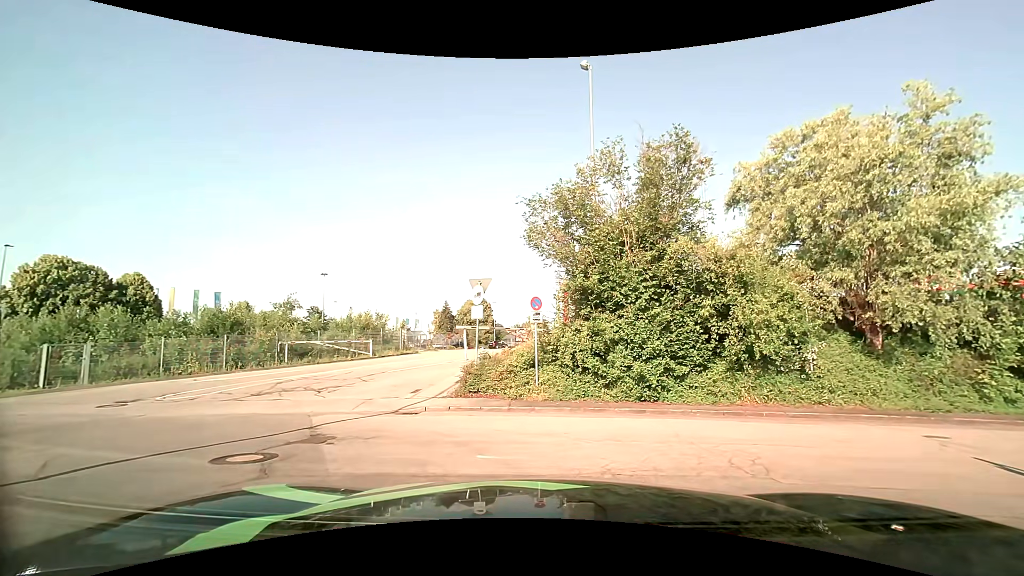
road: residential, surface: asphalt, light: Day
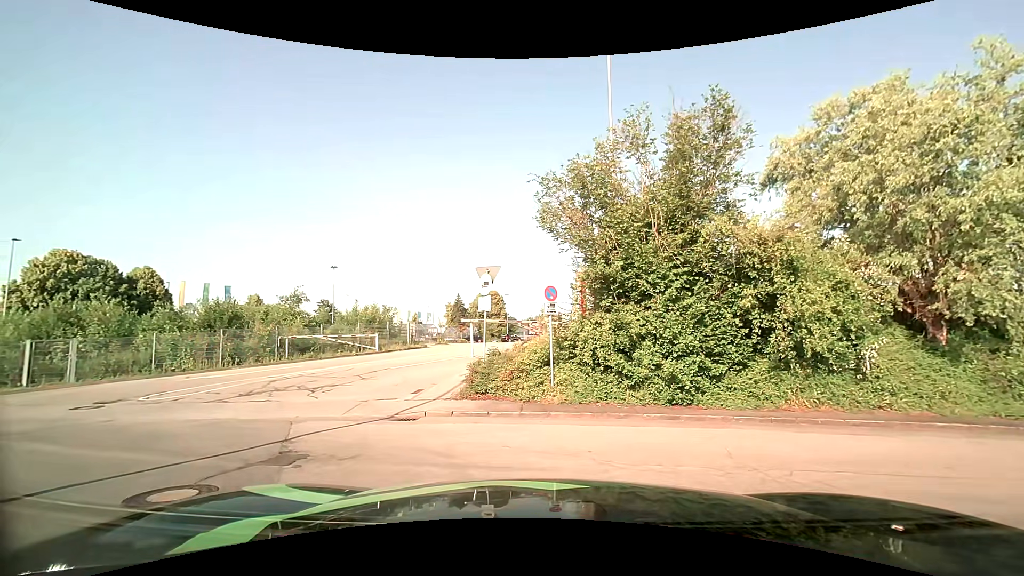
(0.0, +1.6) m; 0°
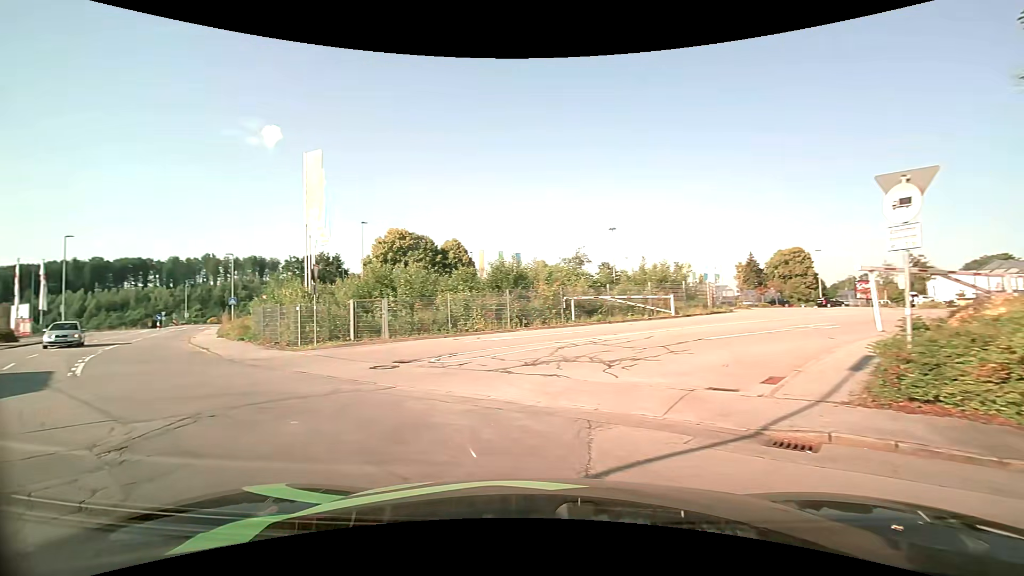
(-1.4, +4.6) m; -34°
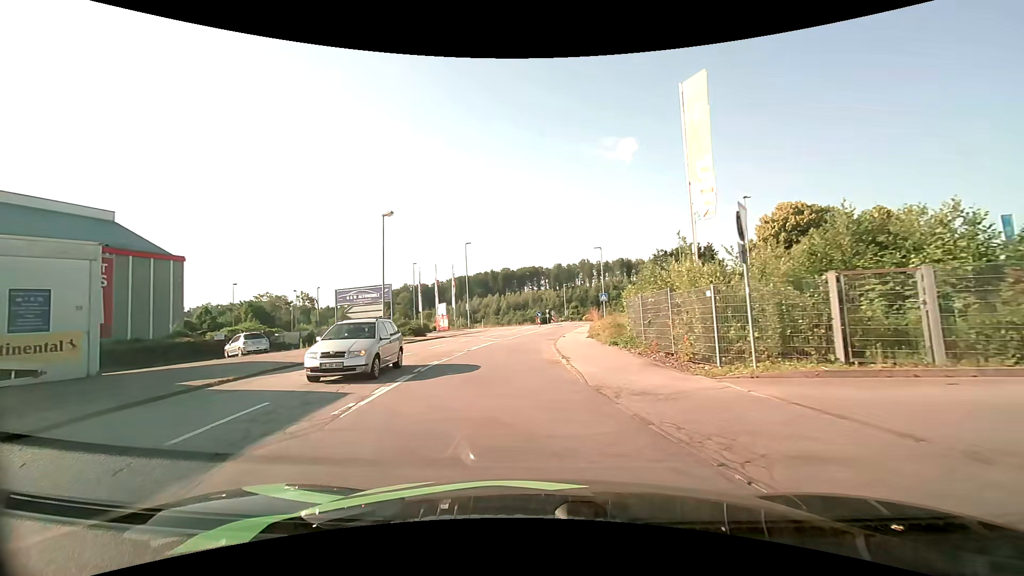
(-4.4, +10.0) m; -41°
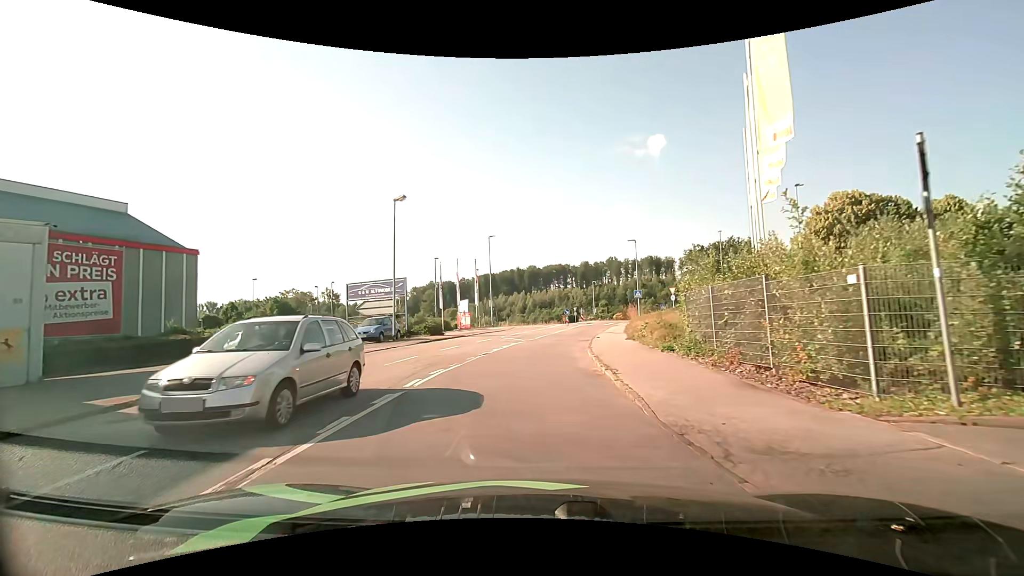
(0.0, +3.7) m; -1°
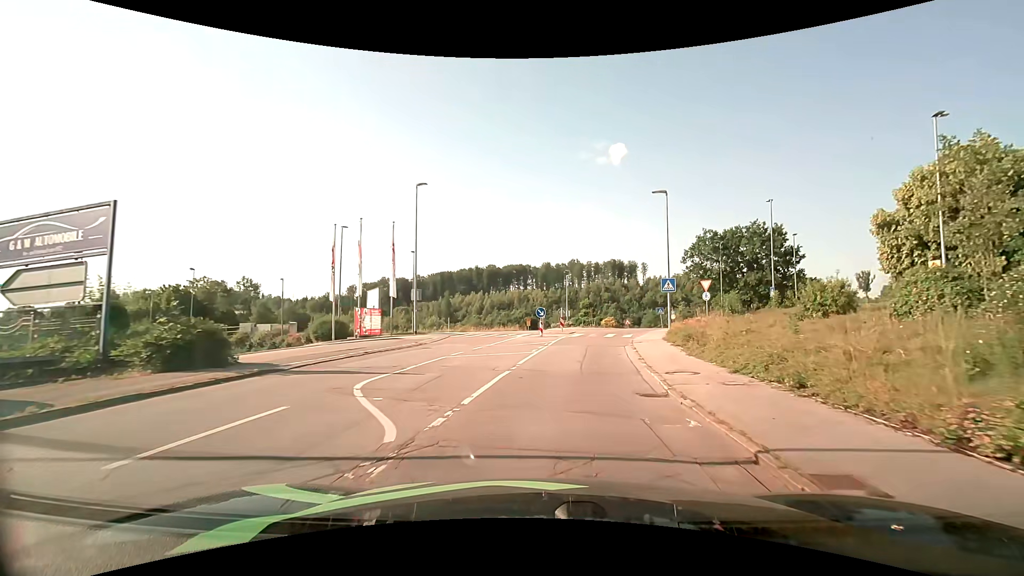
(+0.2, +22.0) m; +5°
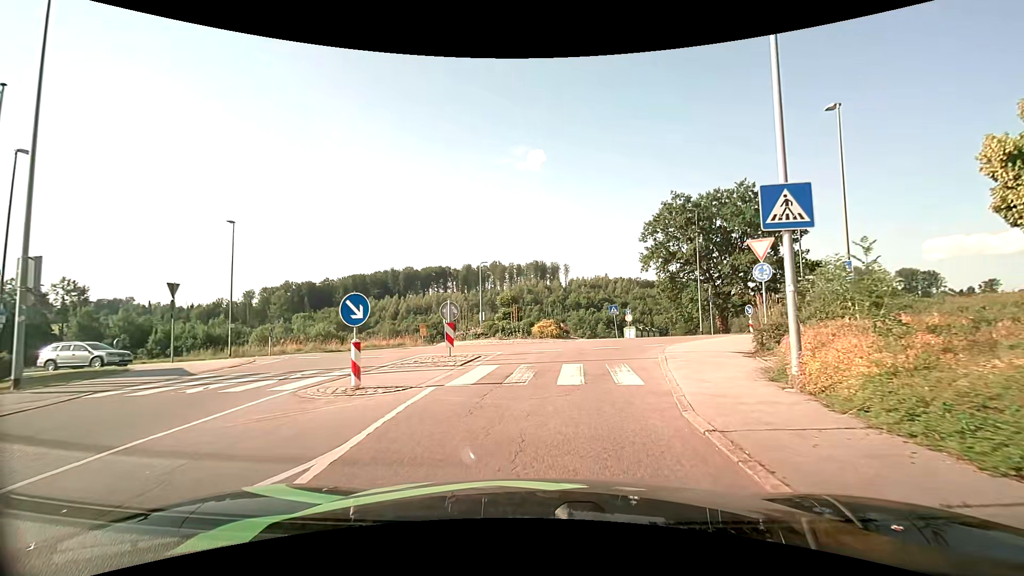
(+1.5, +20.3) m; +8°
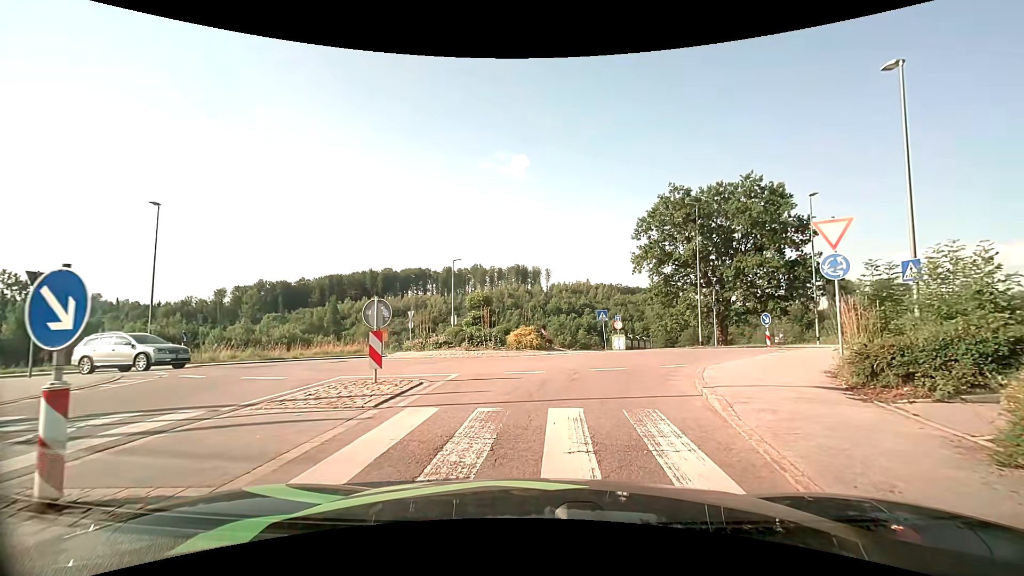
(+0.1, +5.0) m; +3°
(+1, +10) (+4, +19) (+5, +29) (-2, +35) (-11, +33) (-20, +28) (-30, +27) (-40, +25) (-50, +24) (-60, +24) m
